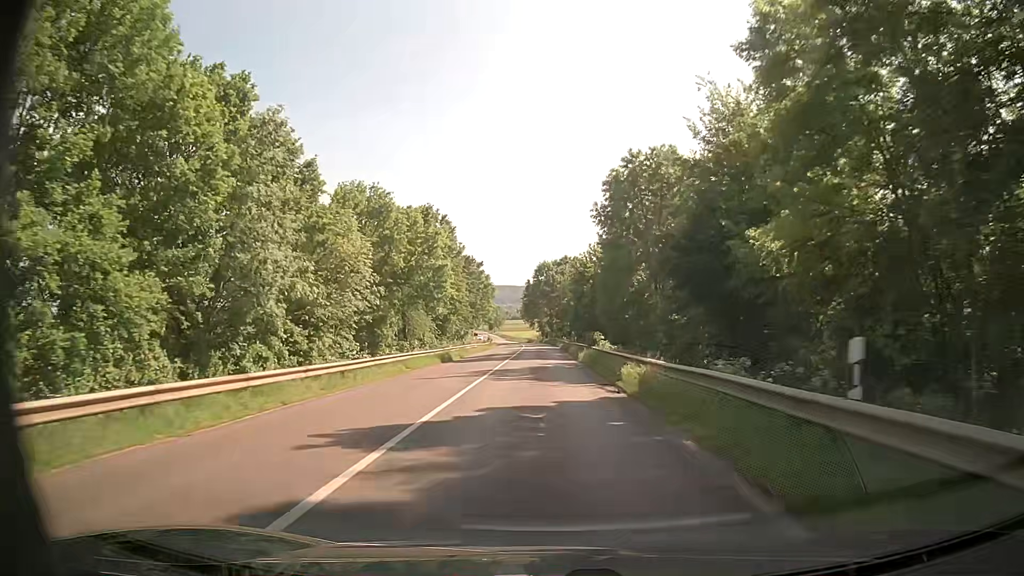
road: secondary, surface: asphalt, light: Day
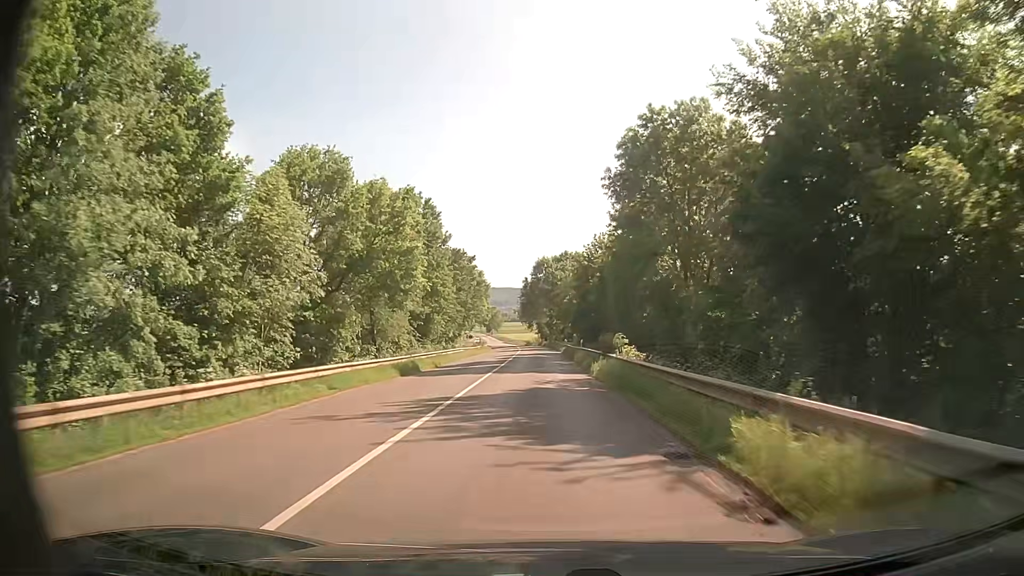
(0.0, +10.8) m; 0°
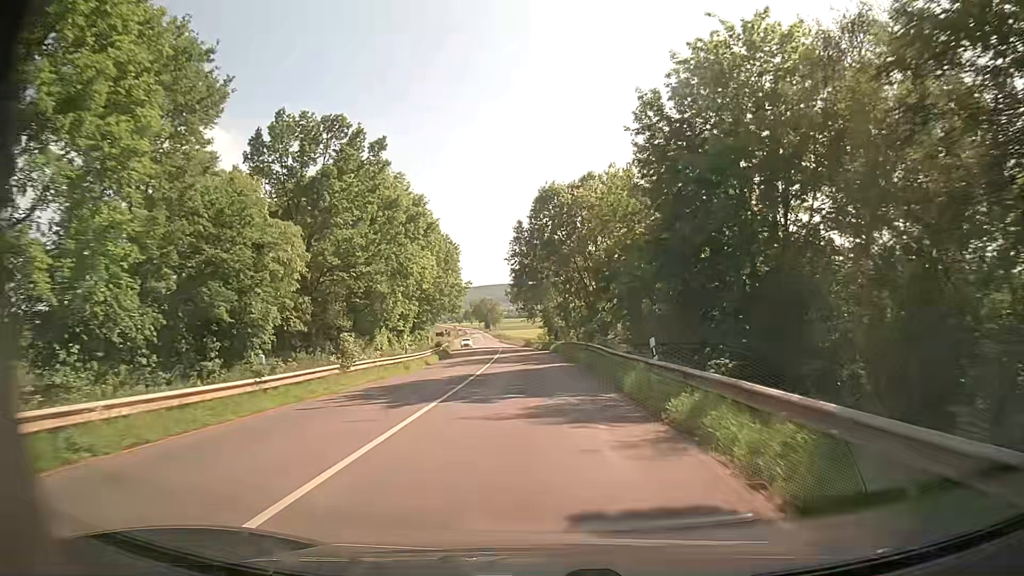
(-0.1, +56.3) m; 0°
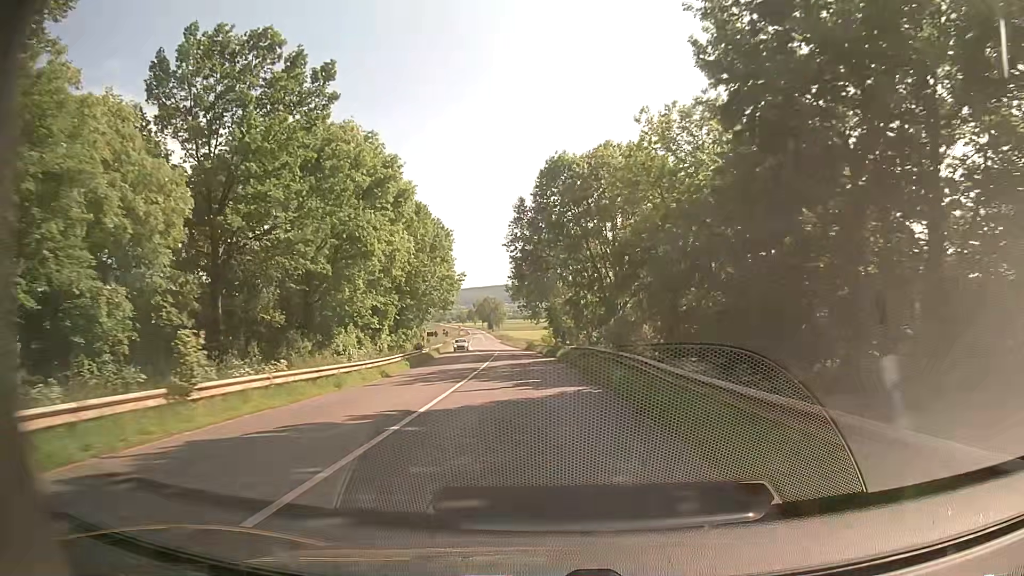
(0.0, +11.6) m; 0°
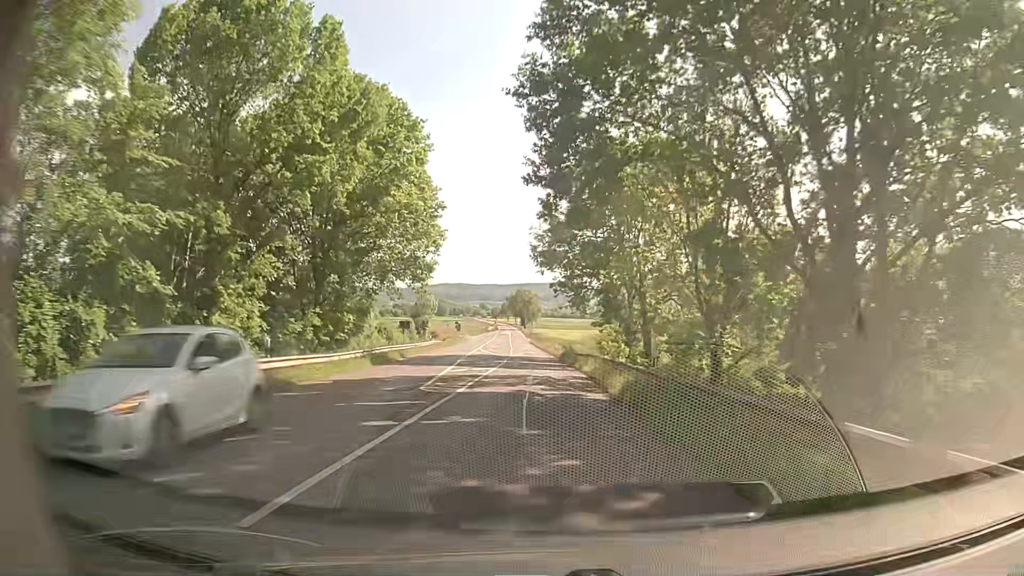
(-1.1, +35.3) m; -3°
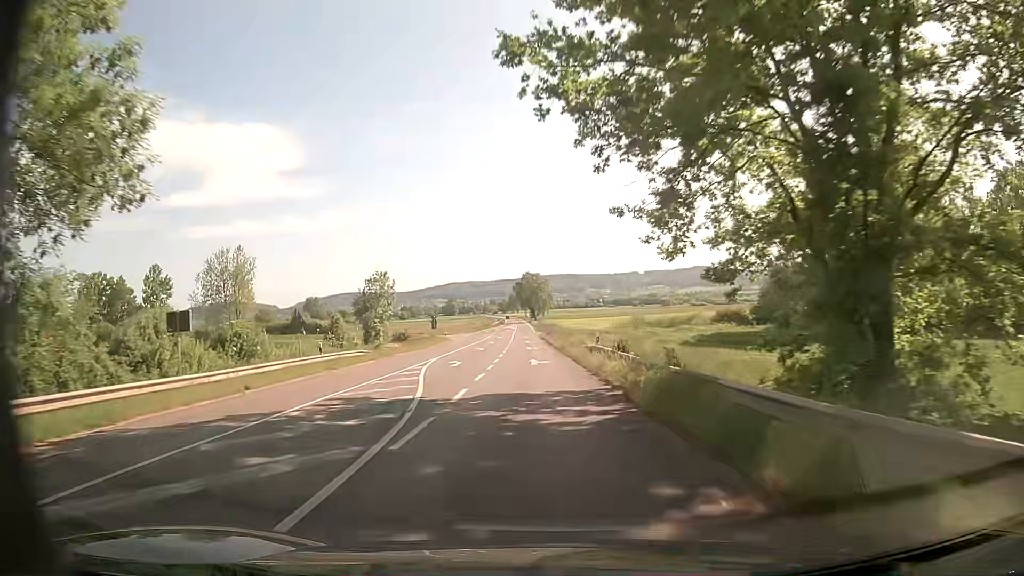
(-0.6, +36.3) m; -1°
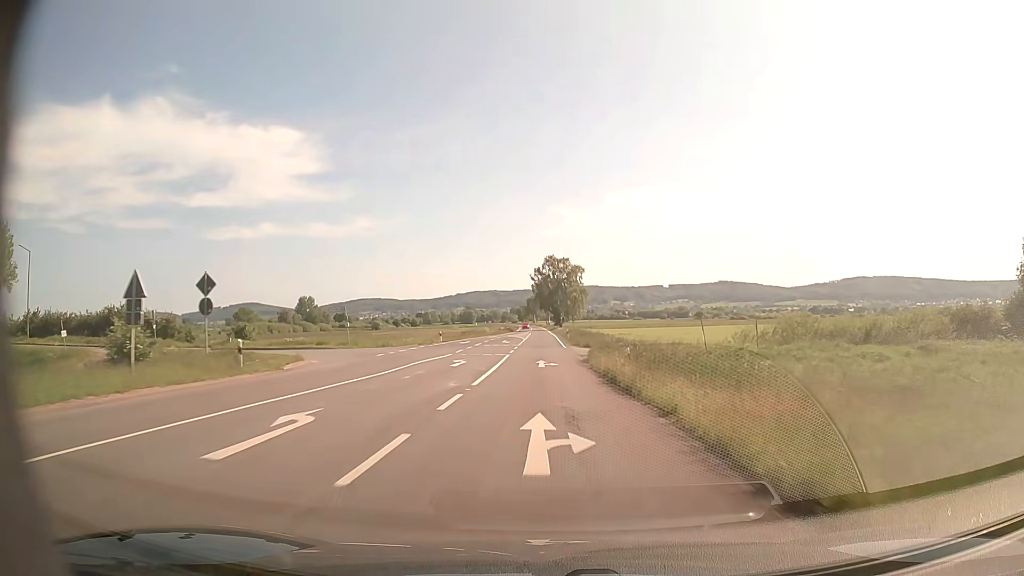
(-2.0, +62.2) m; -2°
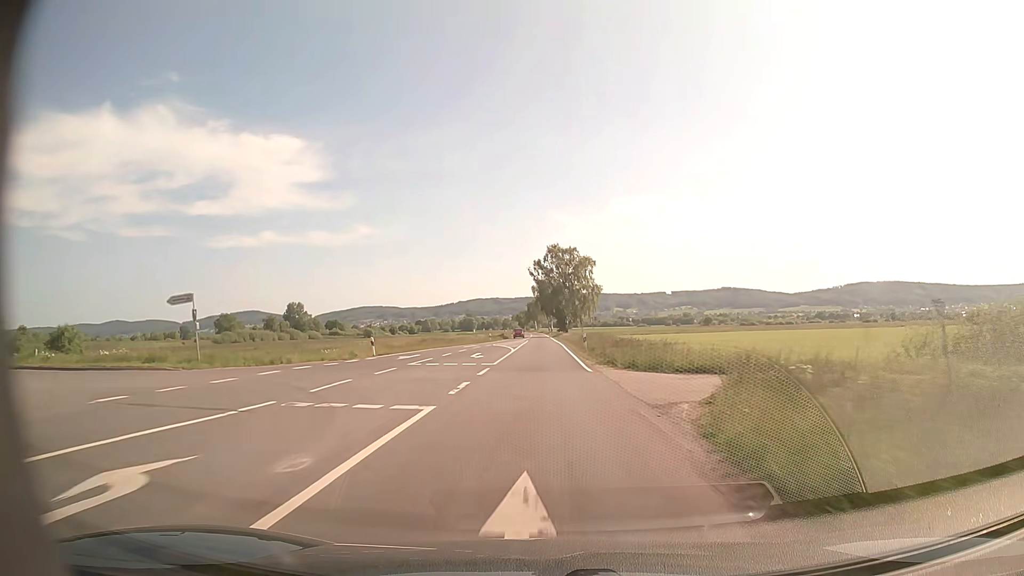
(-0.1, +25.2) m; 0°
(0, +10) (0, +20) (0, +30) (0, +40) (0, +50) (0, +60) (0, +70) (0, +80) (-1, +90) (-1, +100) m
